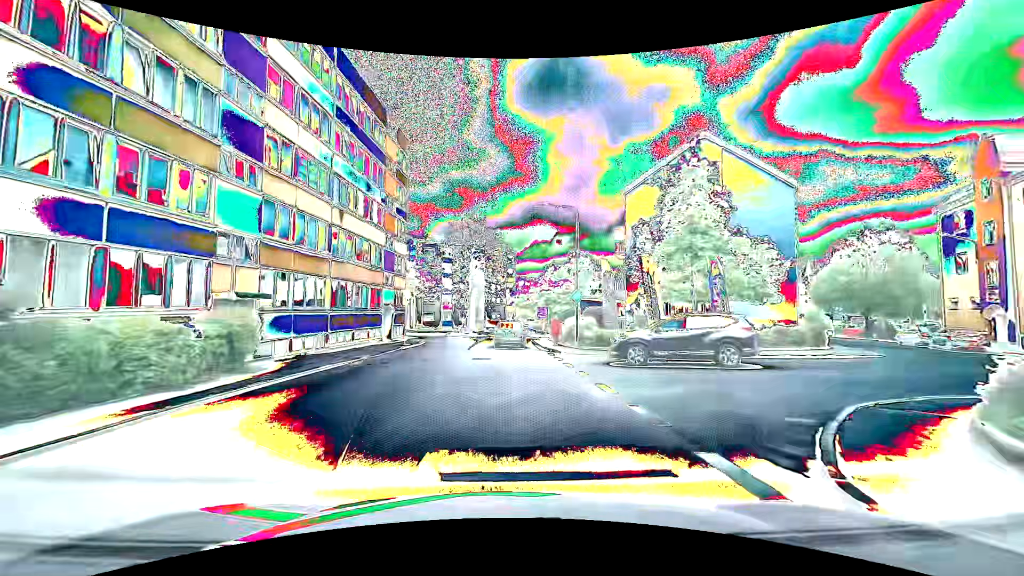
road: tertiary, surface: asphalt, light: Day
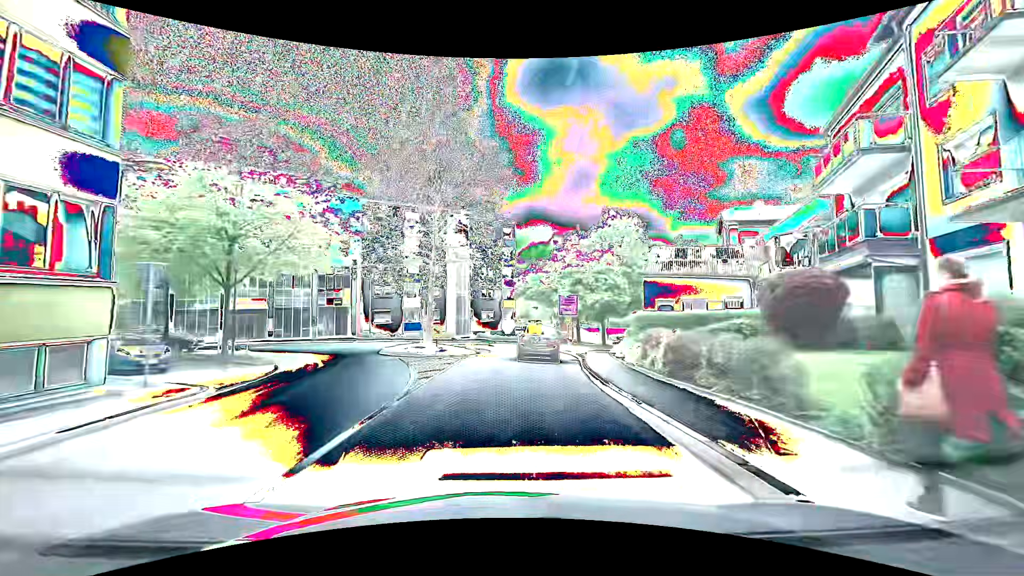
(-0.6, +30.1) m; -1°
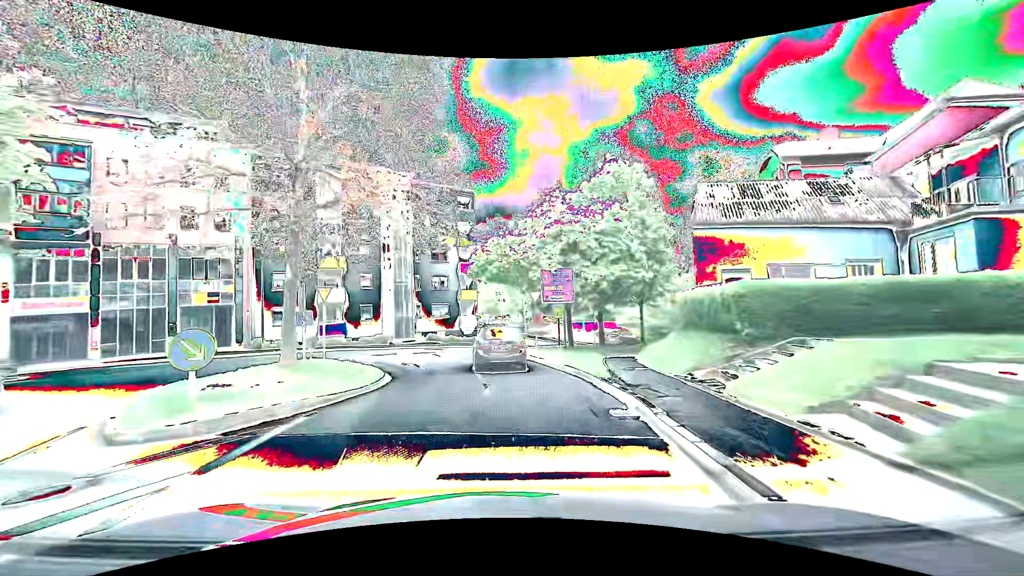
(+0.8, +15.2) m; +5°
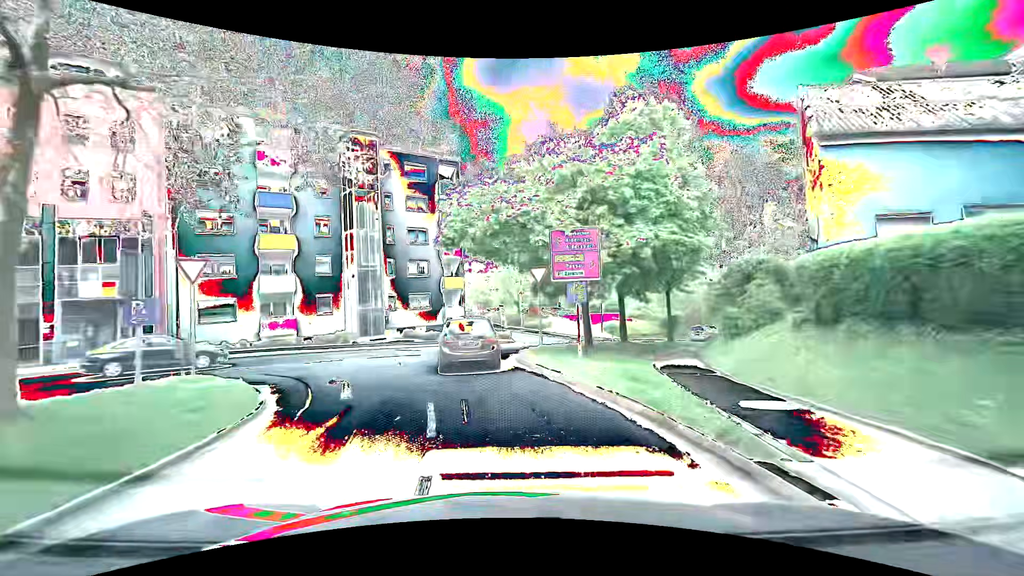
(0.0, +8.2) m; +1°
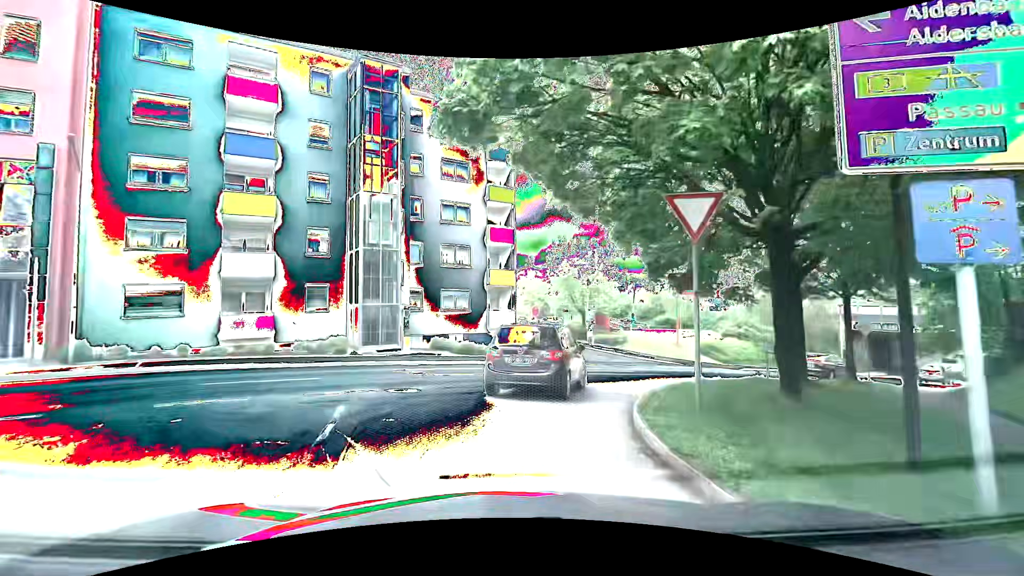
(-0.6, +11.0) m; -6°
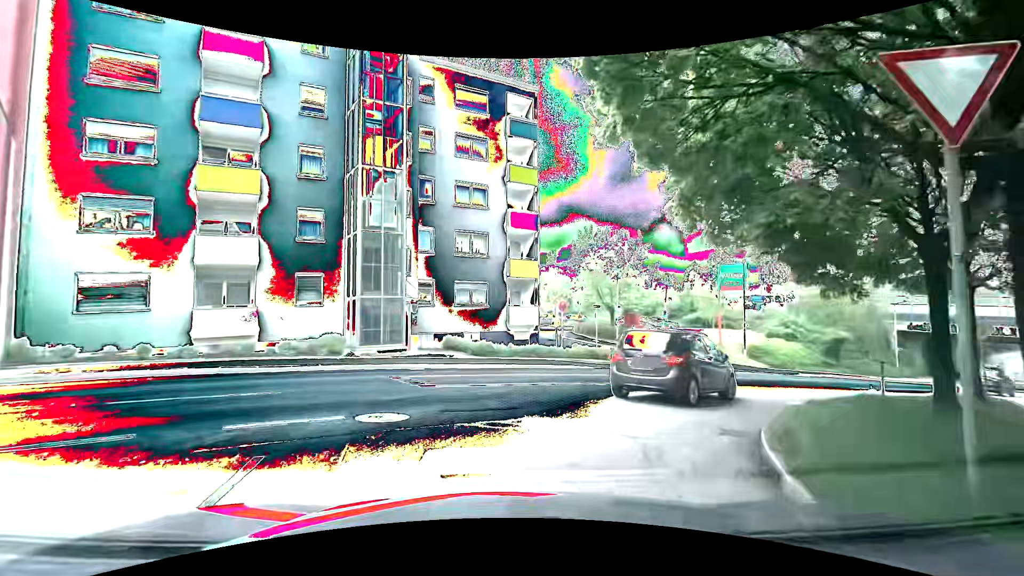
(-0.1, +3.9) m; -3°
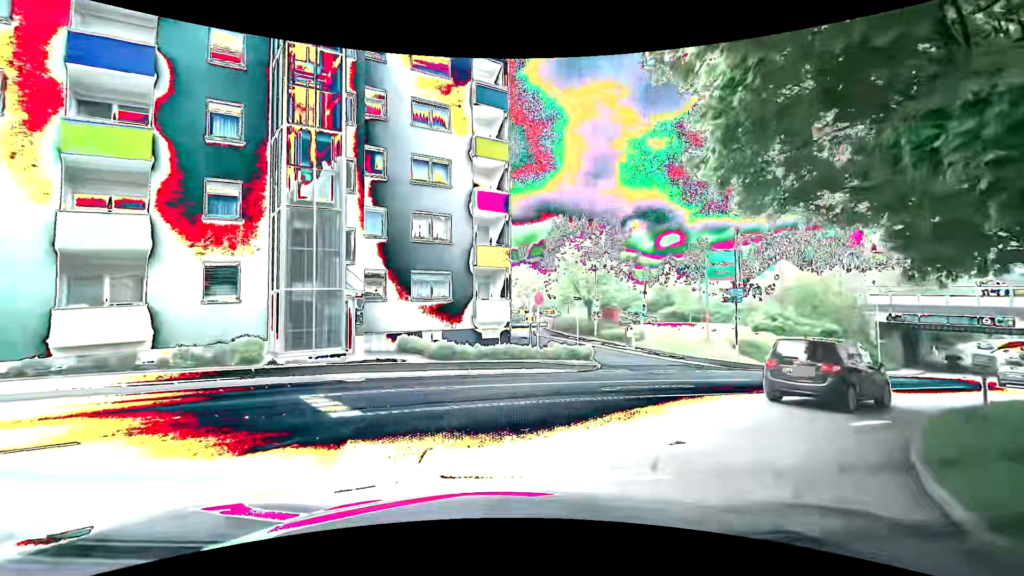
(+0.1, +3.9) m; +4°
